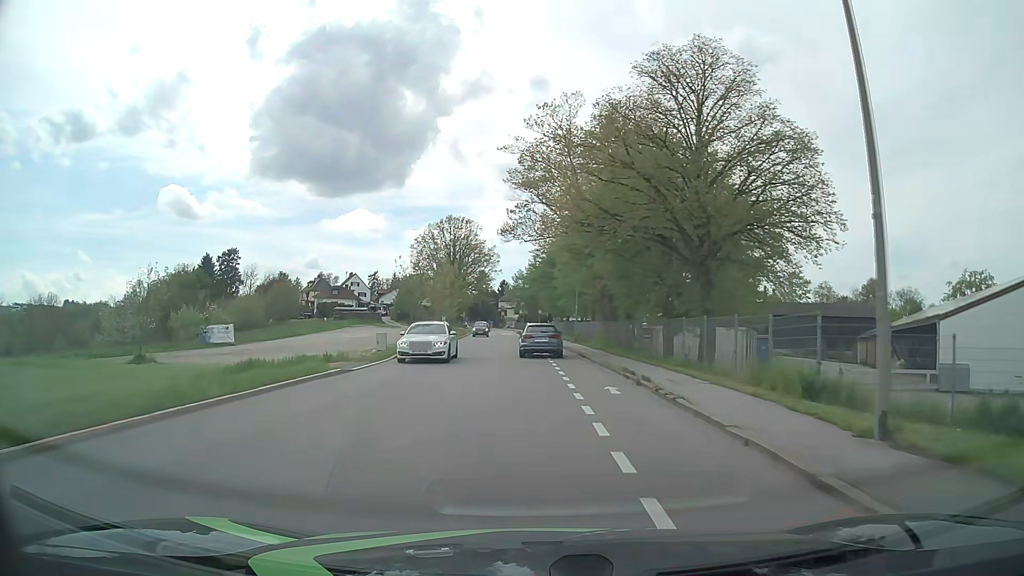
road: tertiary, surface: asphalt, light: Day
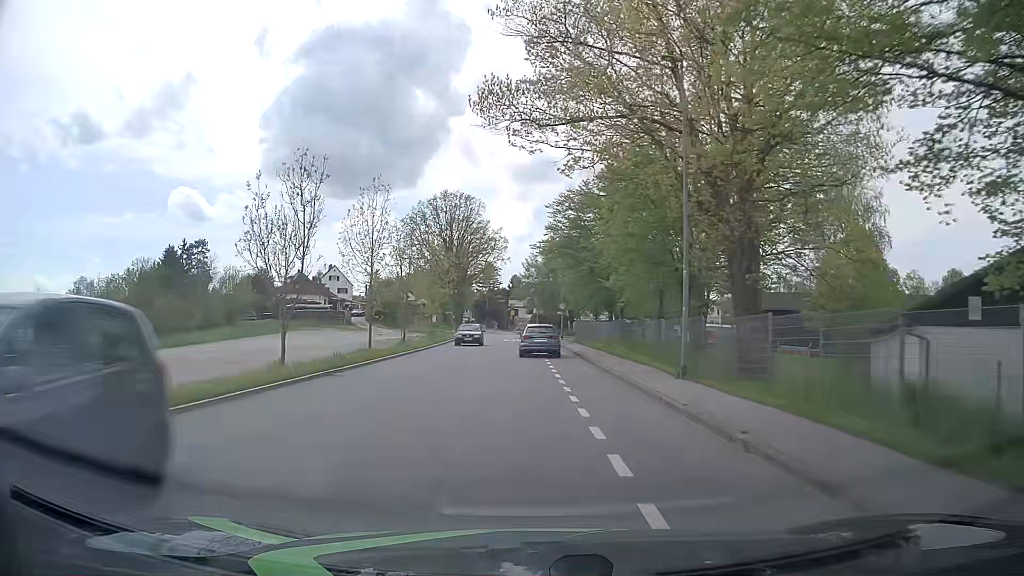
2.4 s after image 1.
(-0.3, +30.3) m; -1°
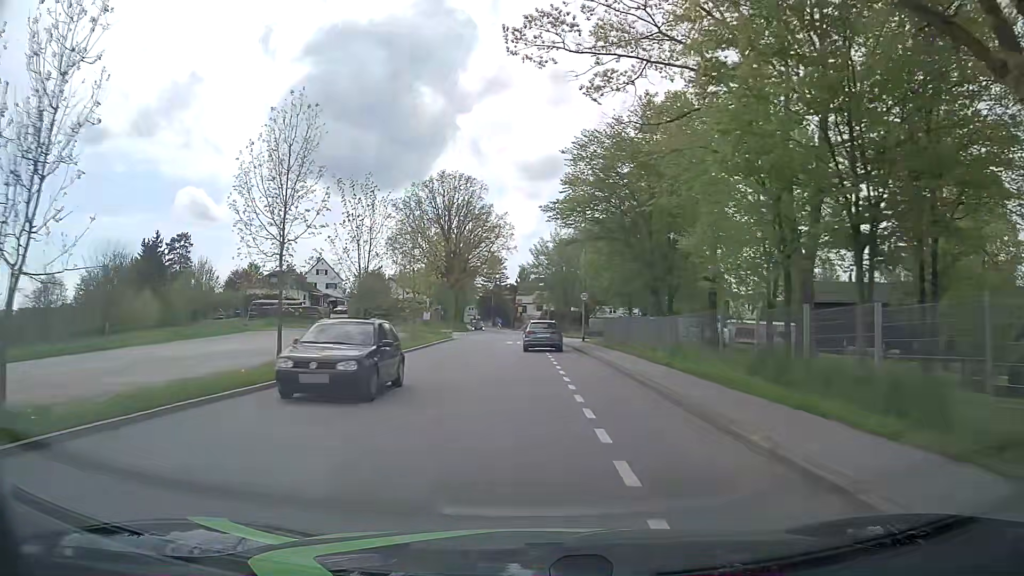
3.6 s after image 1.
(-0.1, +14.4) m; 0°
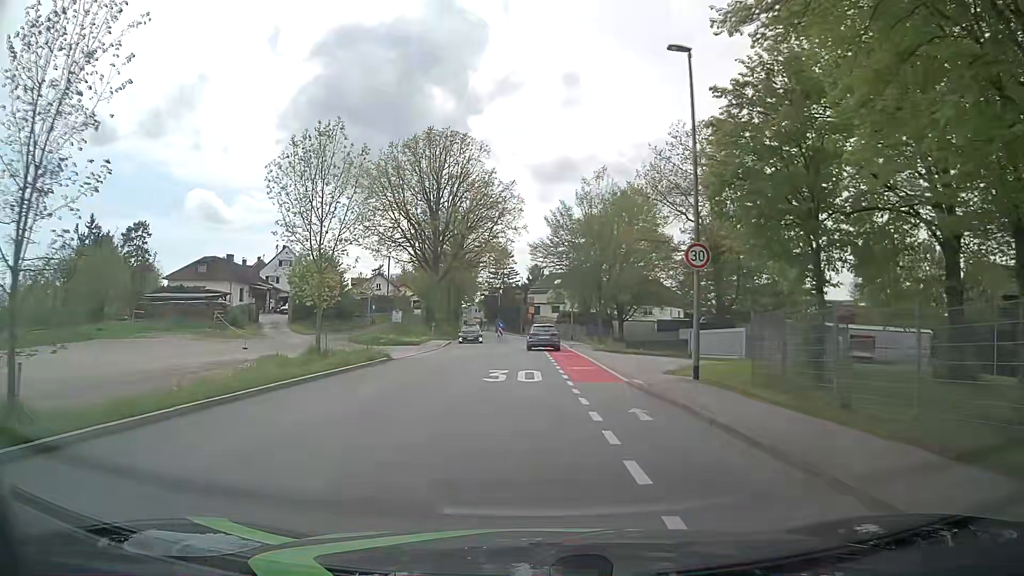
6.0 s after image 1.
(-0.5, +25.8) m; -2°
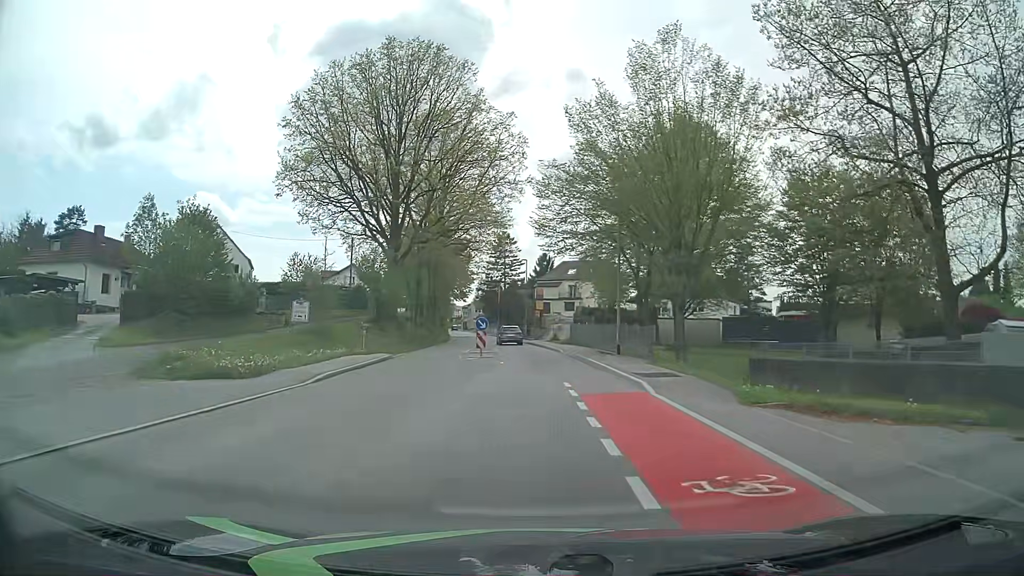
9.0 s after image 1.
(0.0, +26.6) m; -1°
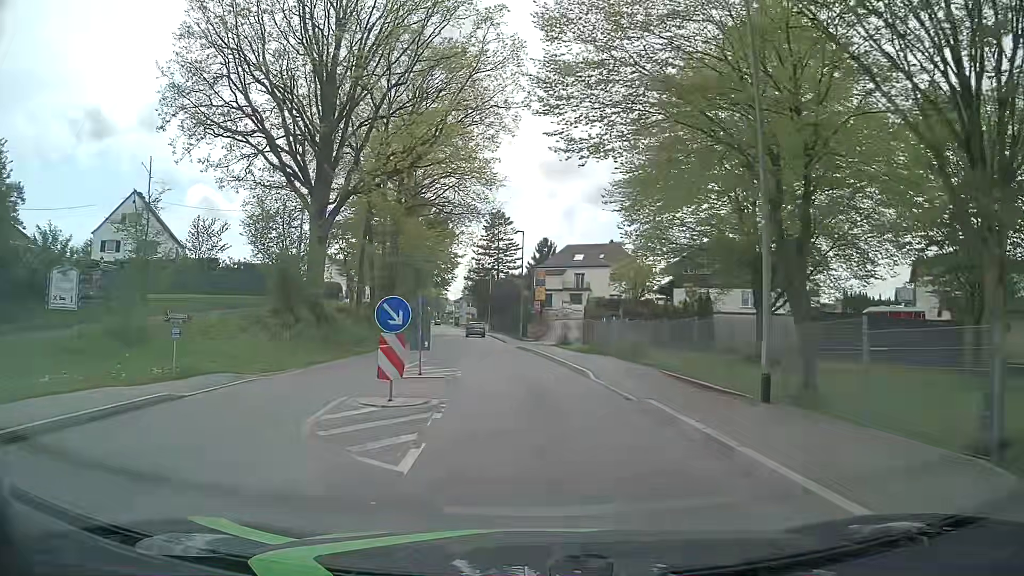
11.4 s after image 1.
(+0.2, +18.7) m; +1°
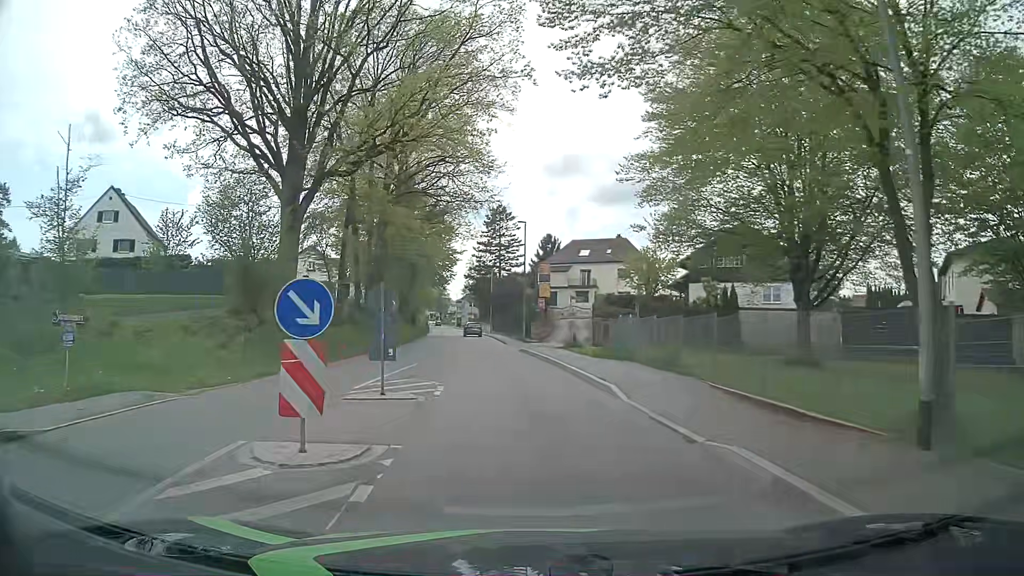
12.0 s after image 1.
(0.0, +4.6) m; 0°
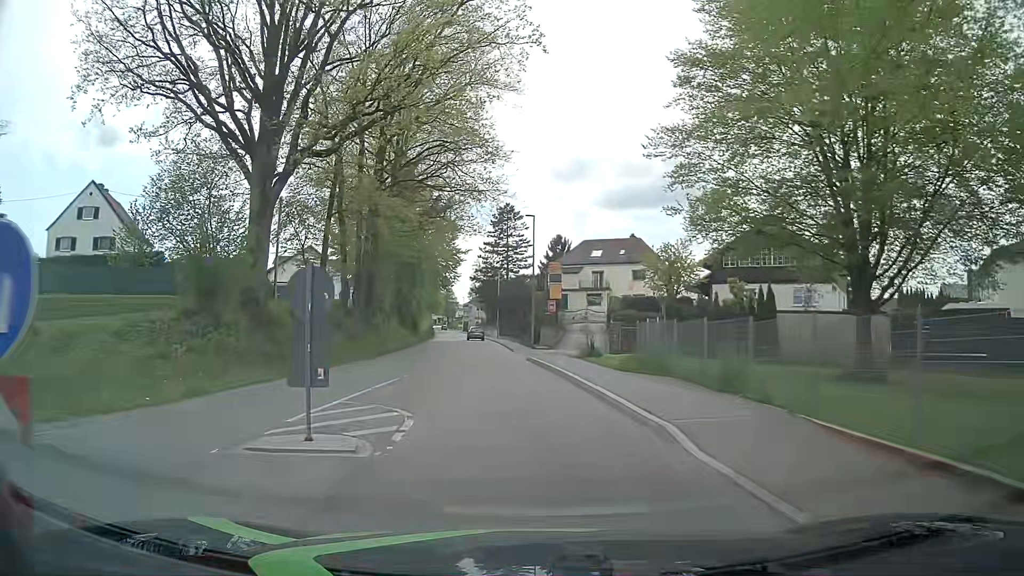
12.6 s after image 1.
(0.0, +4.5) m; -1°
(0, +10) (-1, +20) (-2, +30) (-2, +40) (-3, +50) (-4, +60) (-5, +70) (-6, +80) (-7, +90) (-9, +100) m
